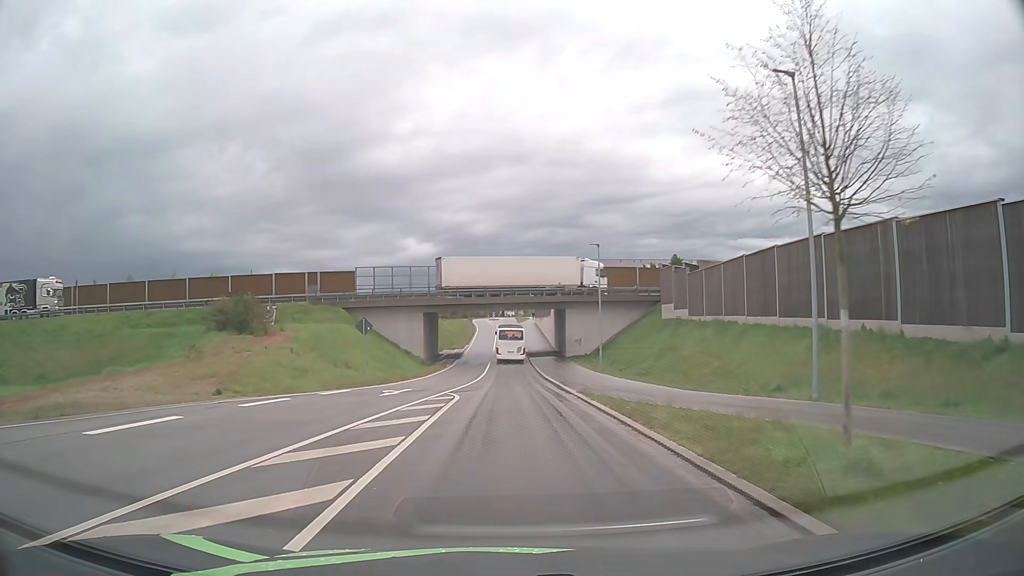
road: unclassified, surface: asphalt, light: Day
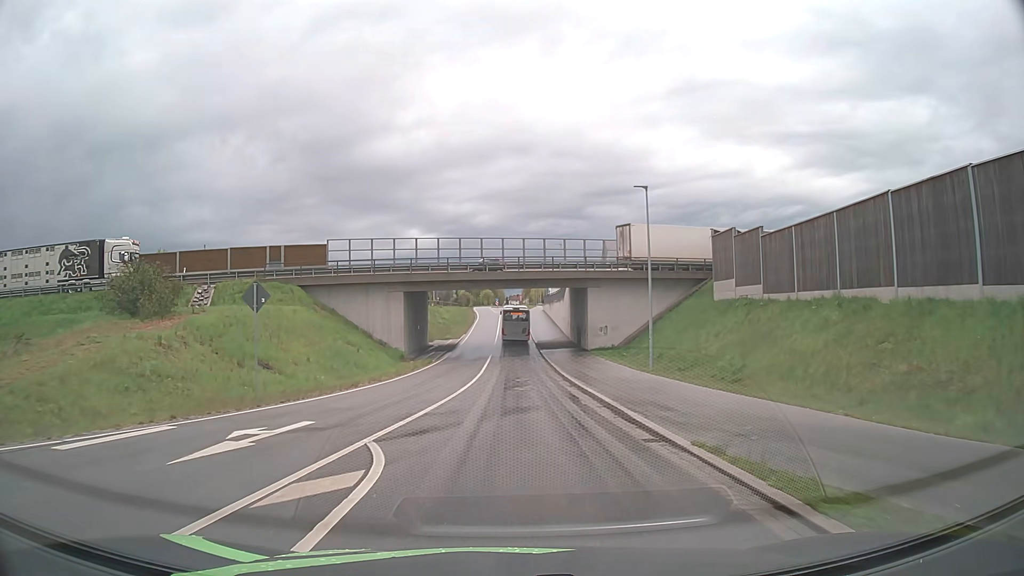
(-0.1, +14.0) m; 0°
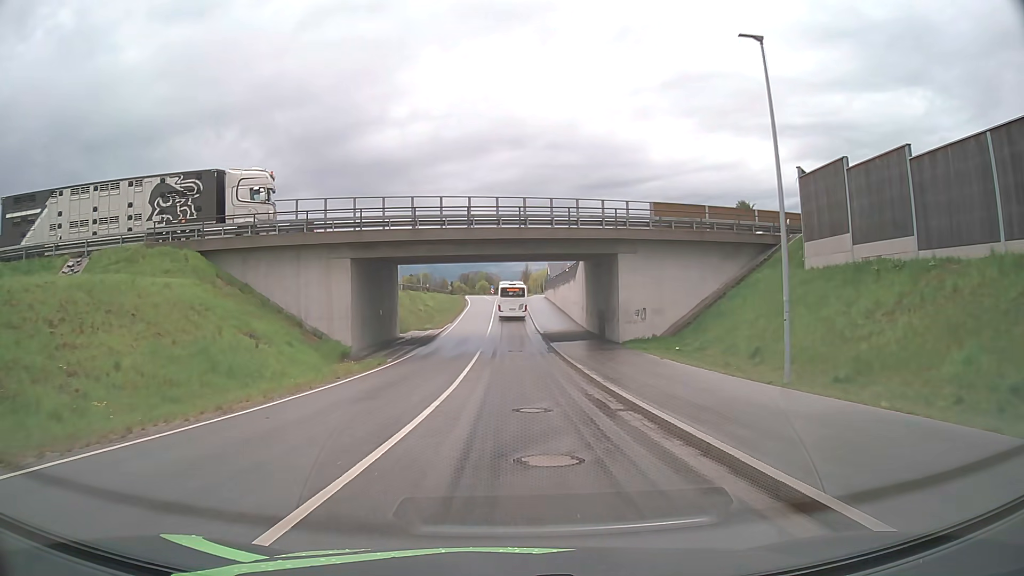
(0.0, +15.1) m; 0°
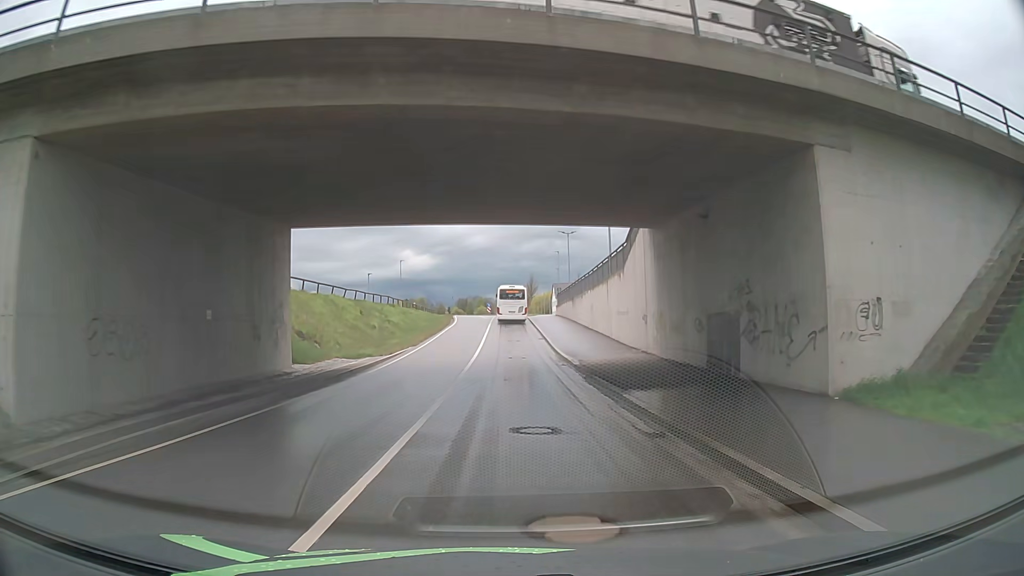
(+0.1, +23.3) m; 0°
